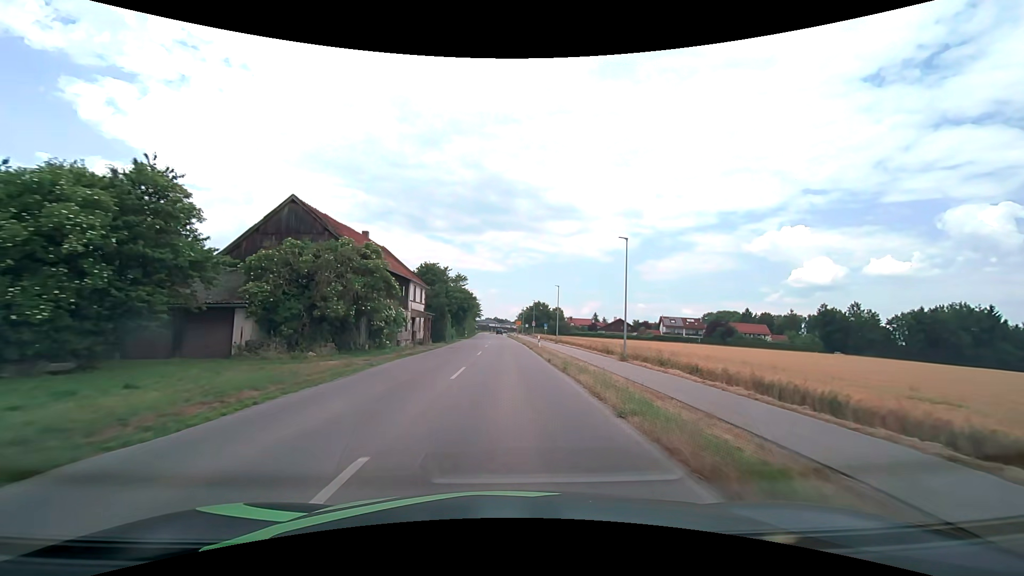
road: secondary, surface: asphalt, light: Day
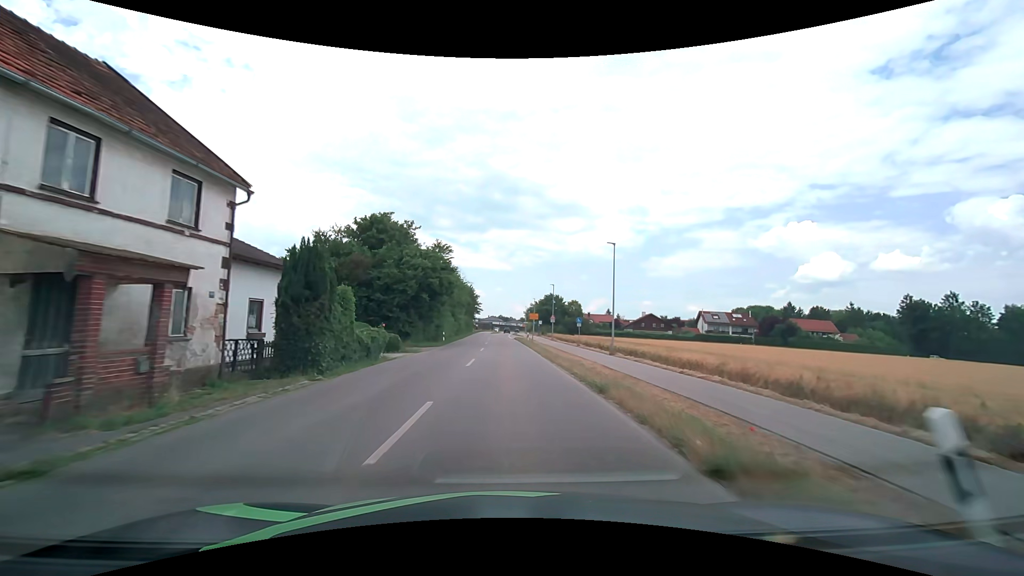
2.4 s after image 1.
(-0.1, +33.9) m; 0°
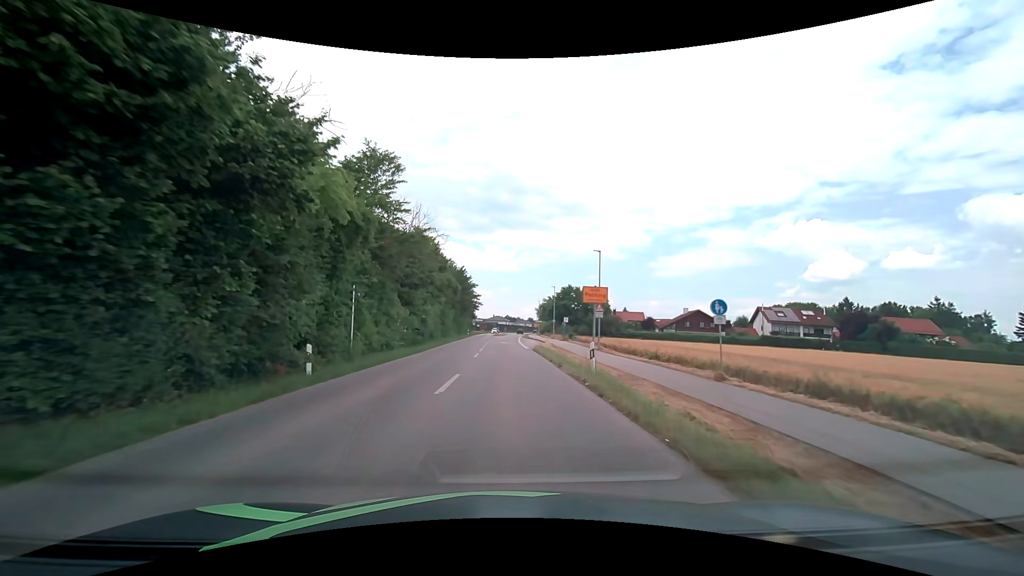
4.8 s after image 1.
(-0.3, +32.2) m; -1°
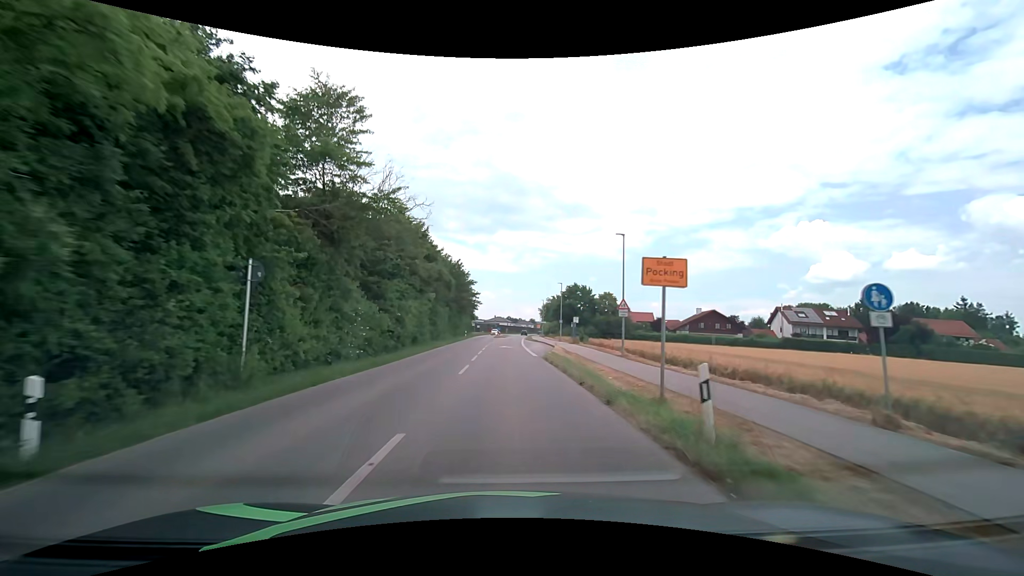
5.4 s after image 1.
(0.0, +7.9) m; 0°
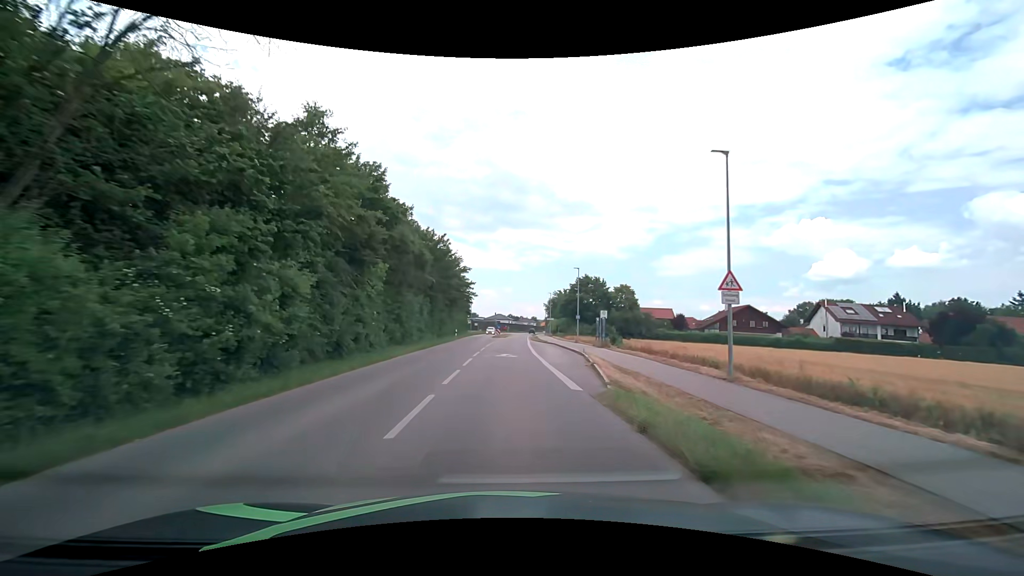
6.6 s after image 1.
(0.0, +15.5) m; 0°
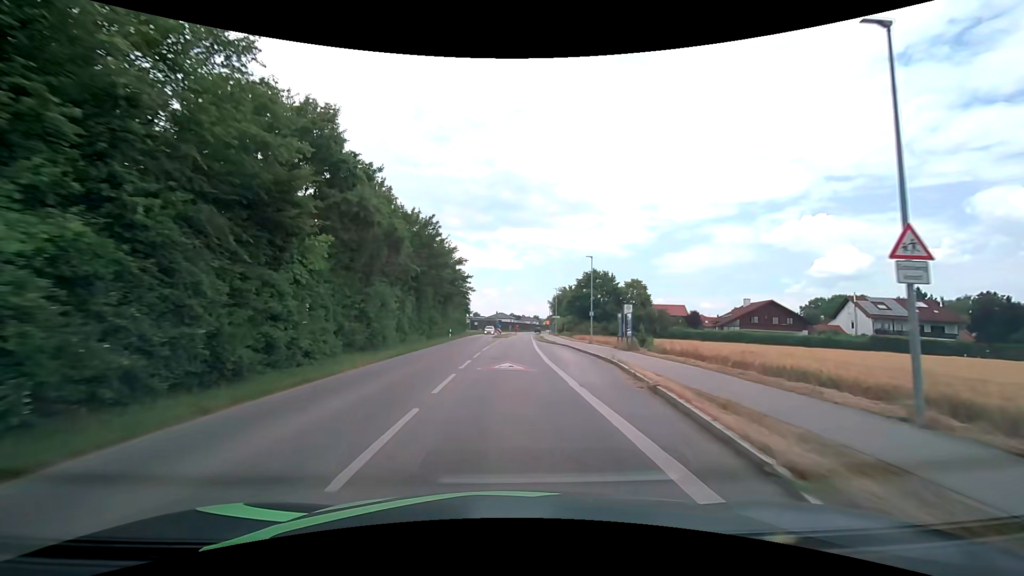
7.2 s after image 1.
(0.0, +7.7) m; 0°
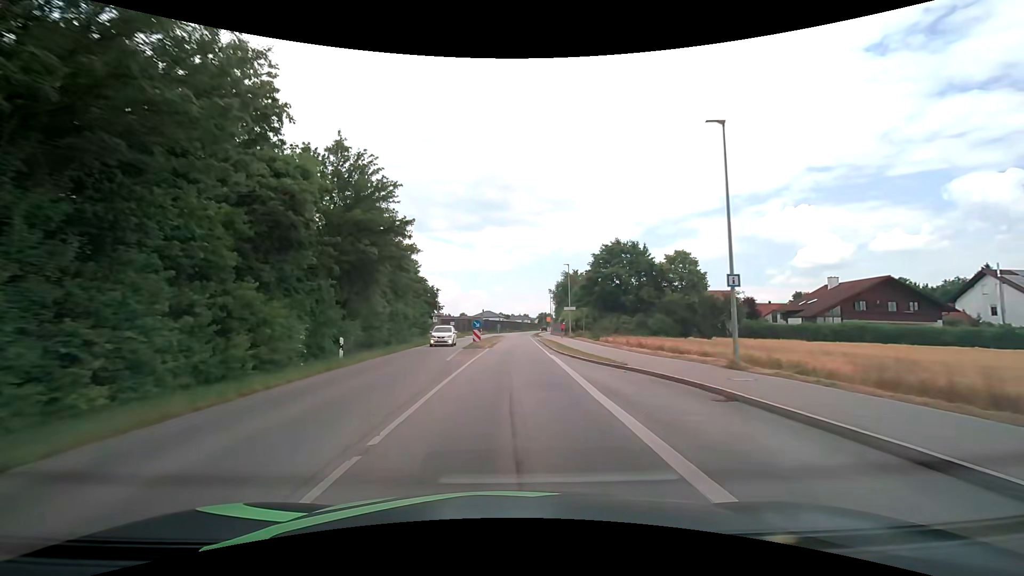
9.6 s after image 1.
(+0.1, +30.7) m; +1°
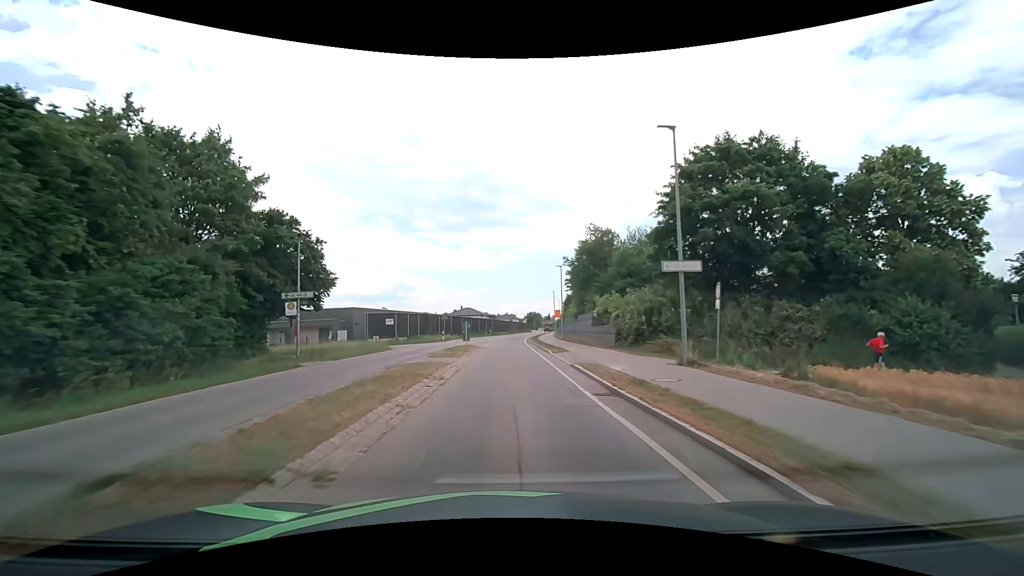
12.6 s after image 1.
(+0.5, +38.2) m; +2°
(0, +10) (0, +20) (0, +30) (0, +40) (0, +50) (0, +60) (+1, +70) (+1, +80) (+2, +90) (+3, +100) m
